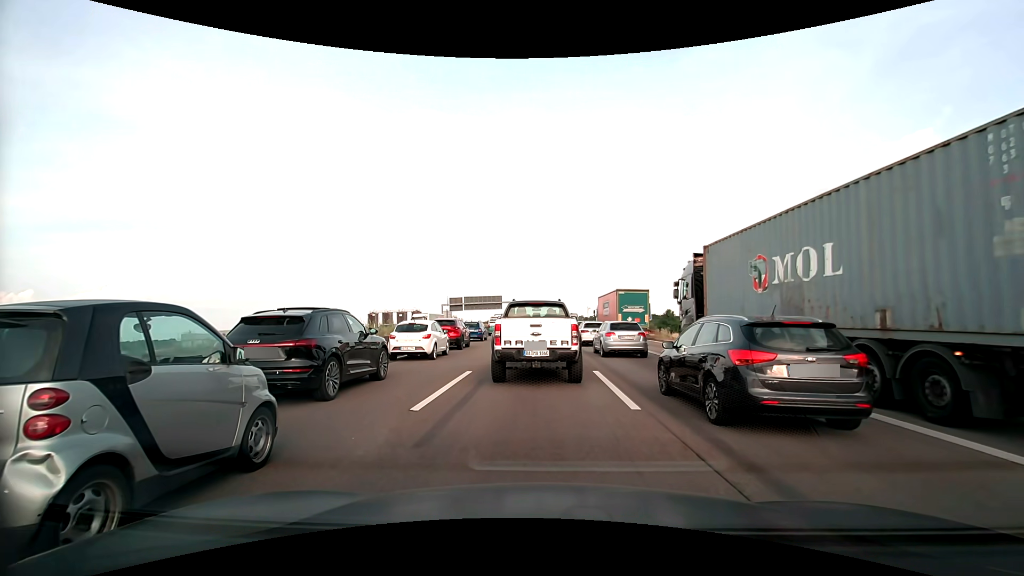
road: motorway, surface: asphalt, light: Day
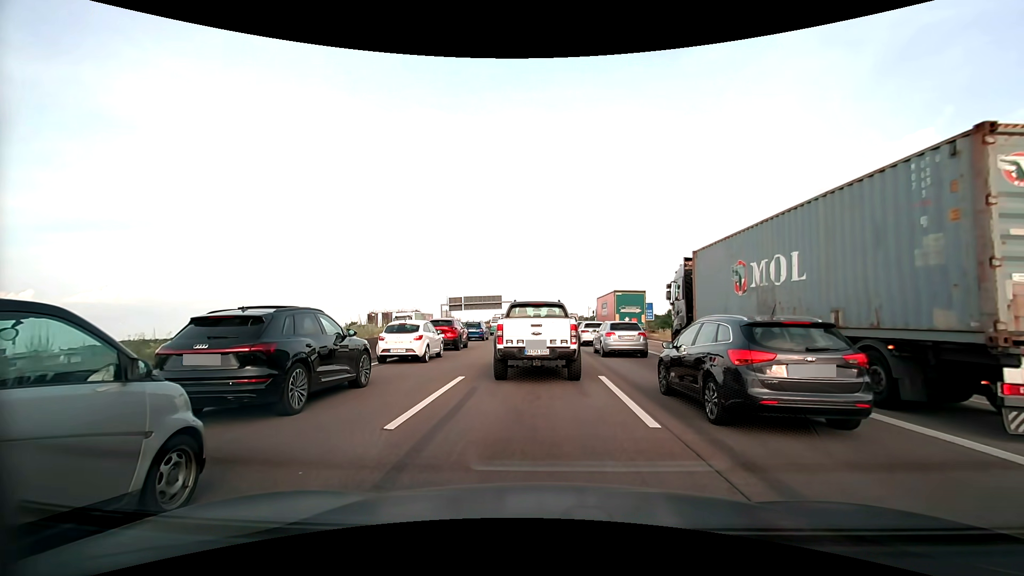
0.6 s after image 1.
(0.0, +1.3) m; +1°
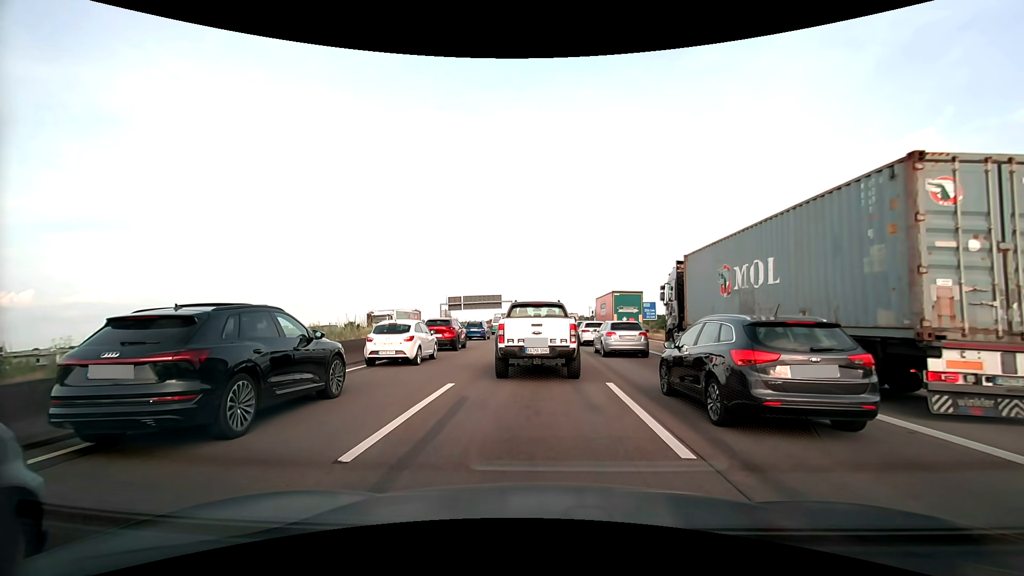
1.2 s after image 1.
(0.0, +1.5) m; -1°
(0, +10) (0, +20) (0, +30) (+1, +40) (+1, +50) (+1, +60) (+1, +70) (+1, +80) (+1, +90) (+1, +100) m
